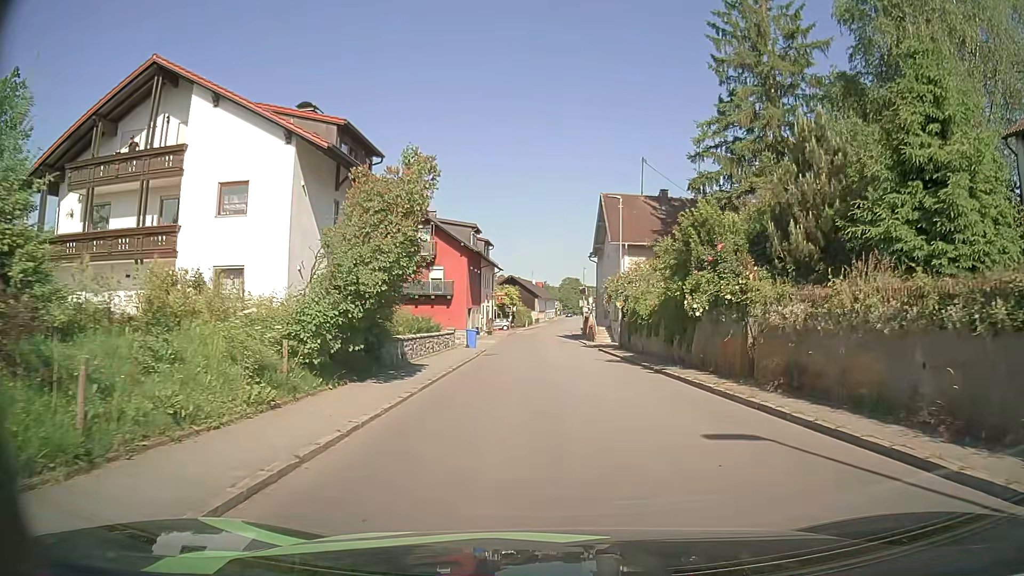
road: secondary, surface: asphalt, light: Day
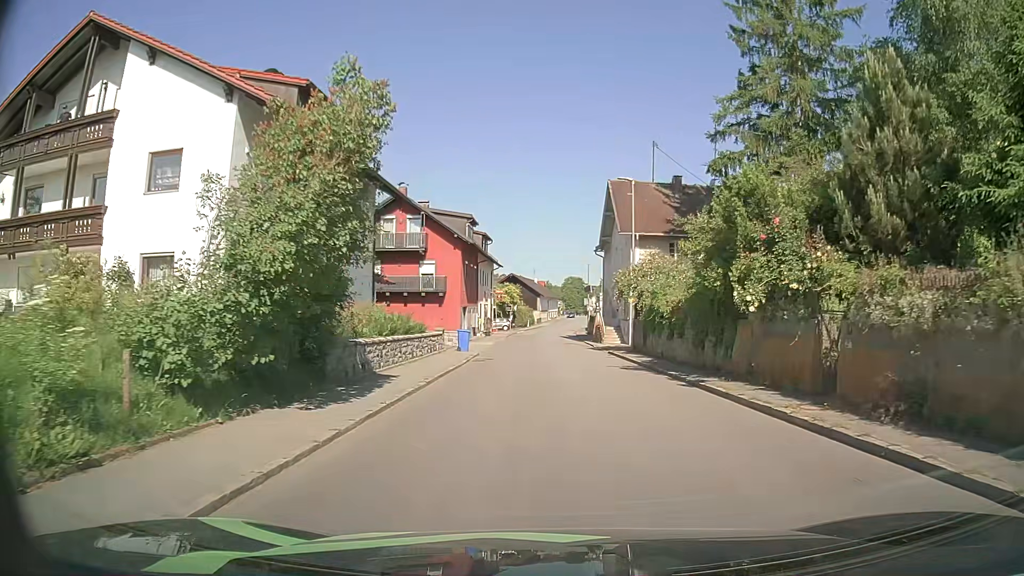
(0.0, +4.6) m; 0°
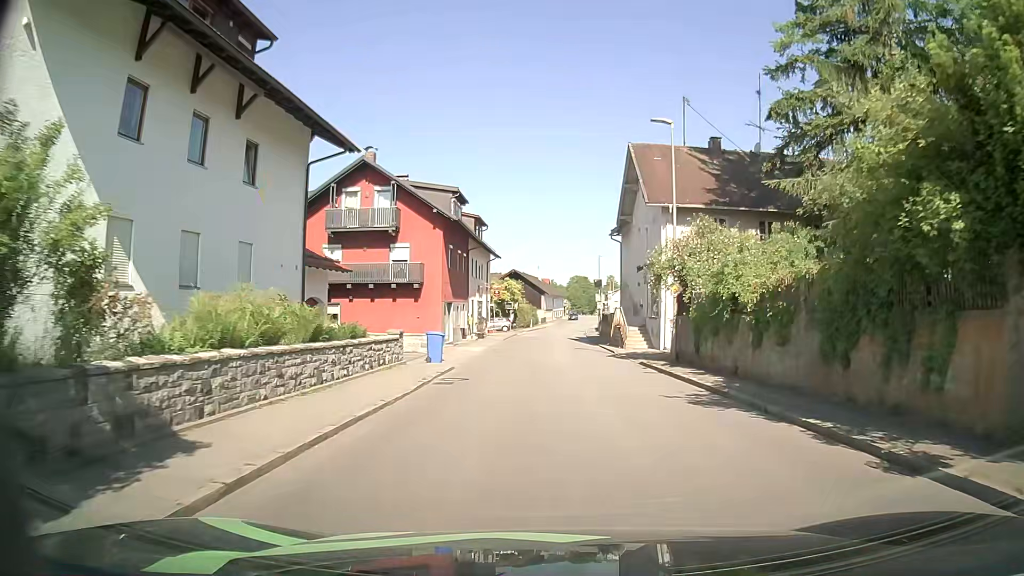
(-0.1, +9.8) m; -1°
